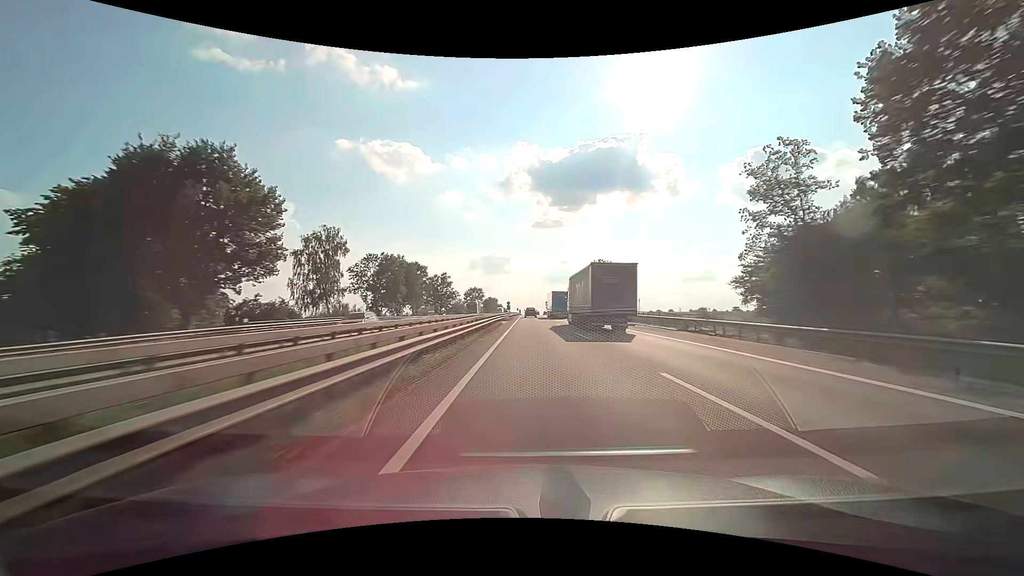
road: motorway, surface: asphalt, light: Day
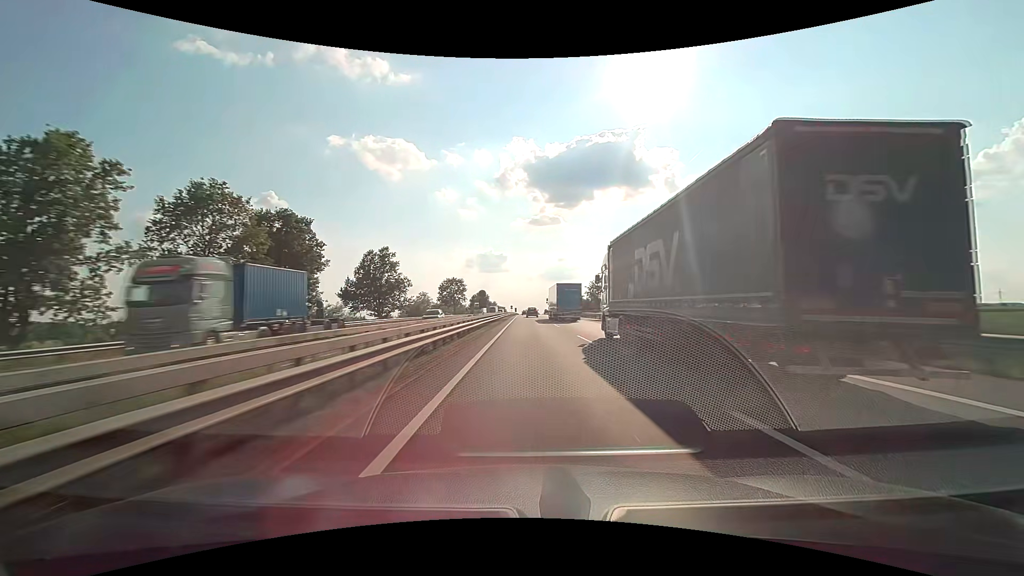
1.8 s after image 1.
(+0.2, +60.8) m; 0°
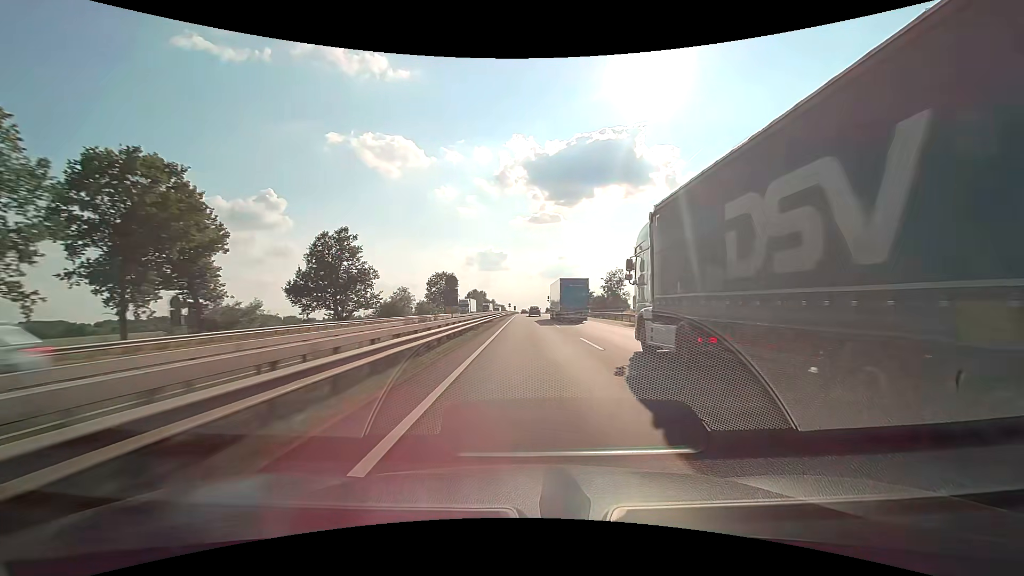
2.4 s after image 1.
(0.0, +20.4) m; 0°
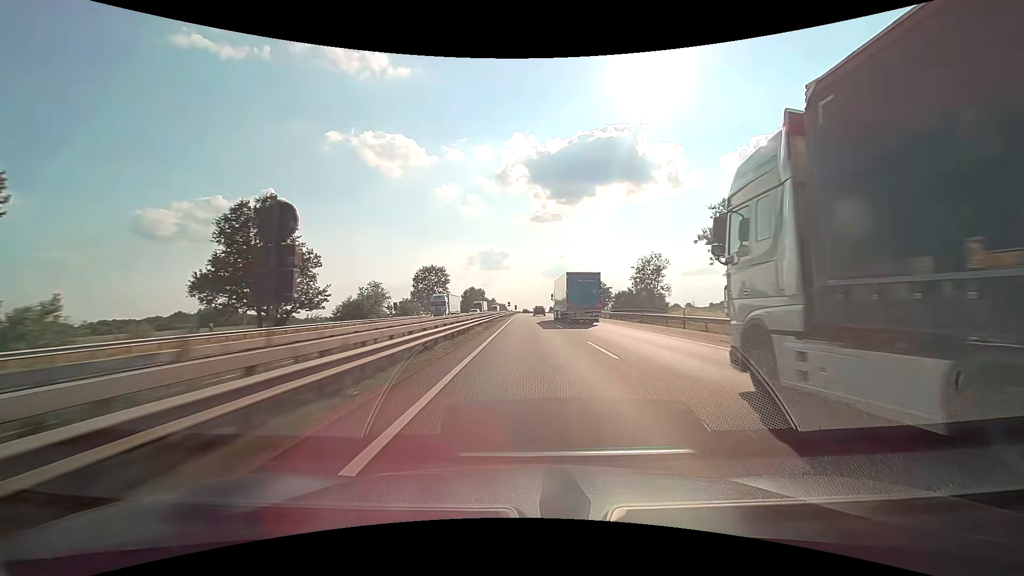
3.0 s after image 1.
(0.0, +20.4) m; 0°
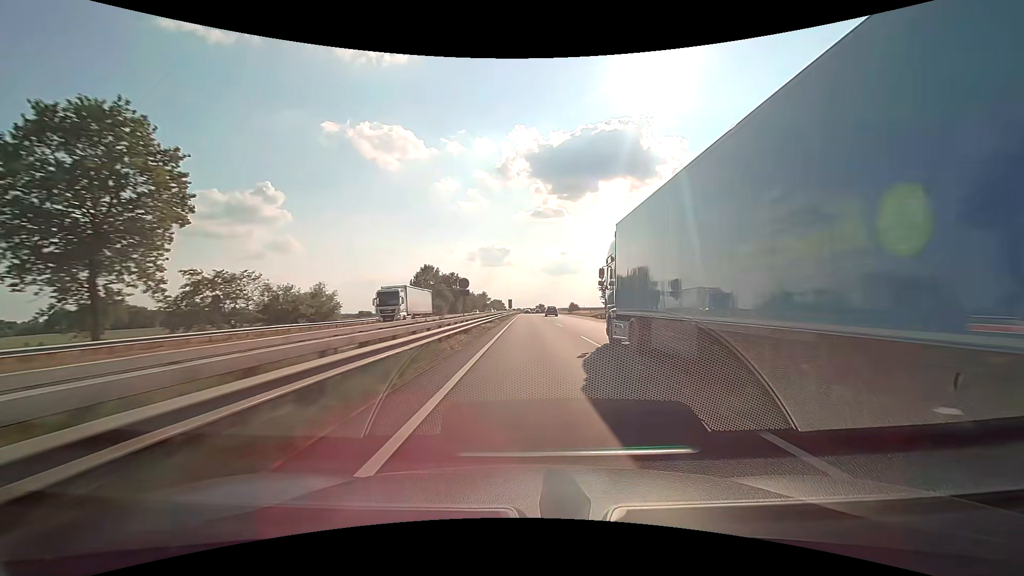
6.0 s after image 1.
(-0.8, +102.6) m; 0°
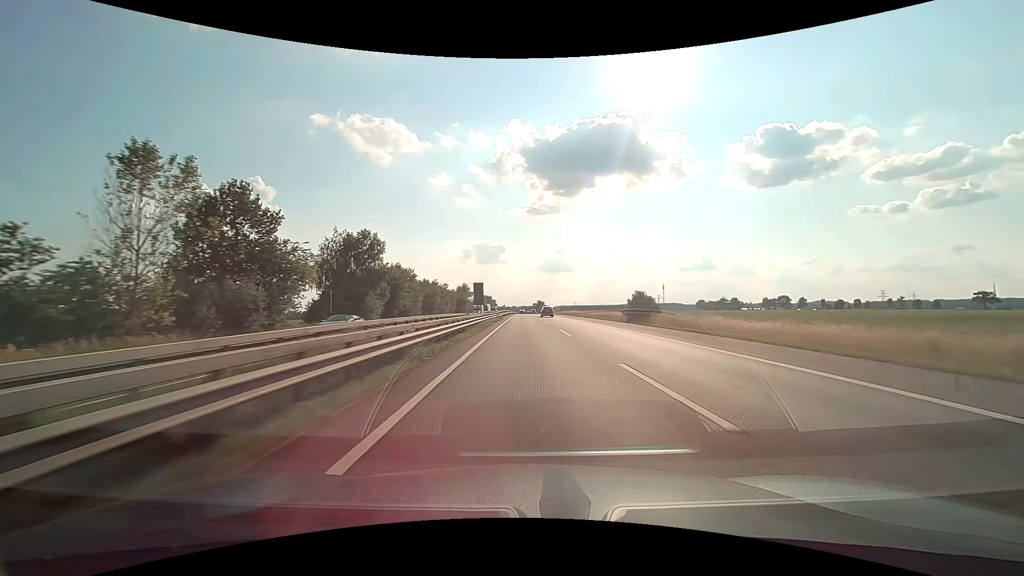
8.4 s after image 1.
(+0.1, +82.5) m; 0°
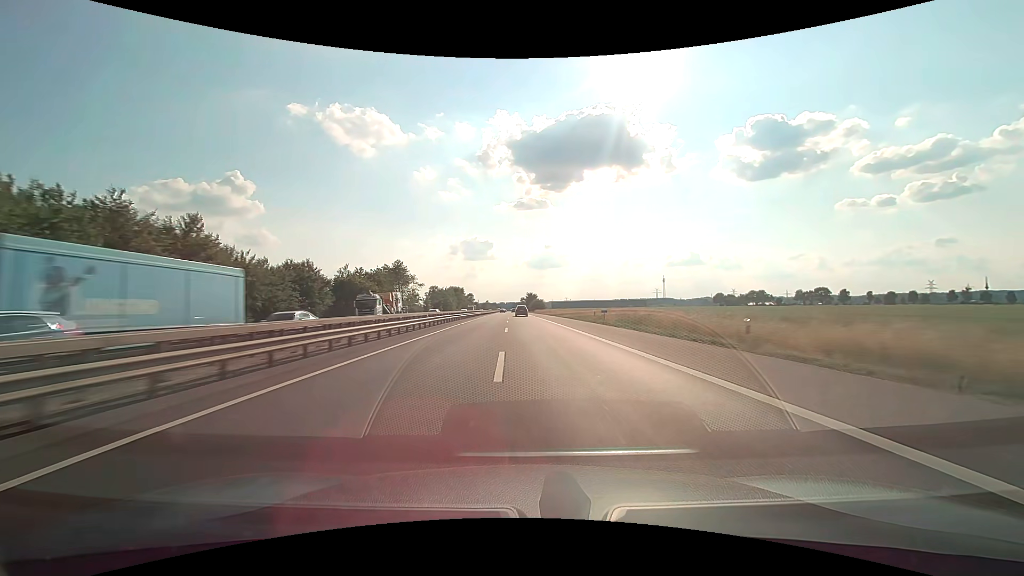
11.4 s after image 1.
(+2.0, +103.3) m; +2°
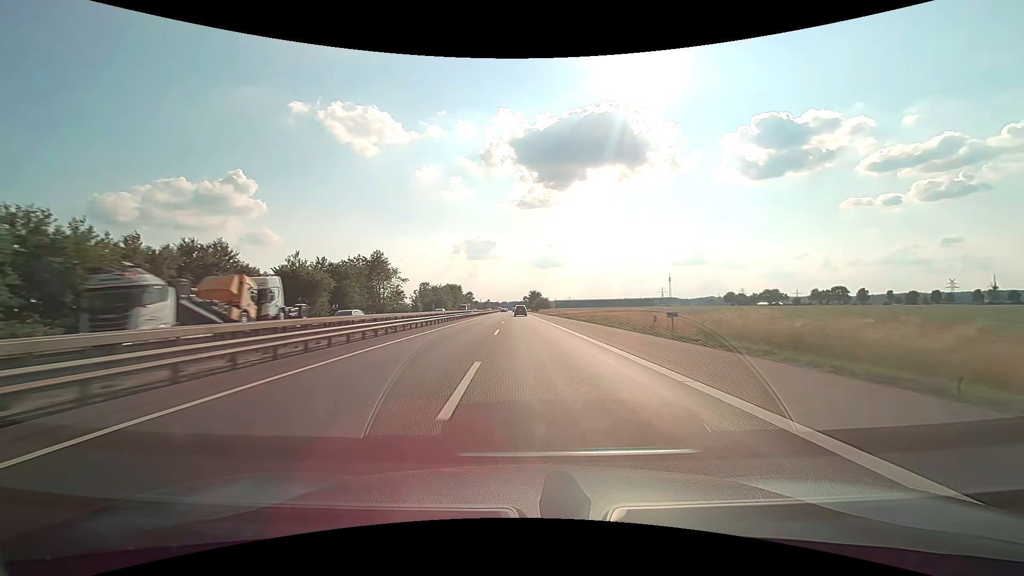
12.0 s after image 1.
(0.0, +20.7) m; 0°
(0, +10) (0, +20) (0, +30) (0, +40) (0, +50) (-1, +60) (-1, +70) (-1, +80) (-1, +90) (-1, +100) m
